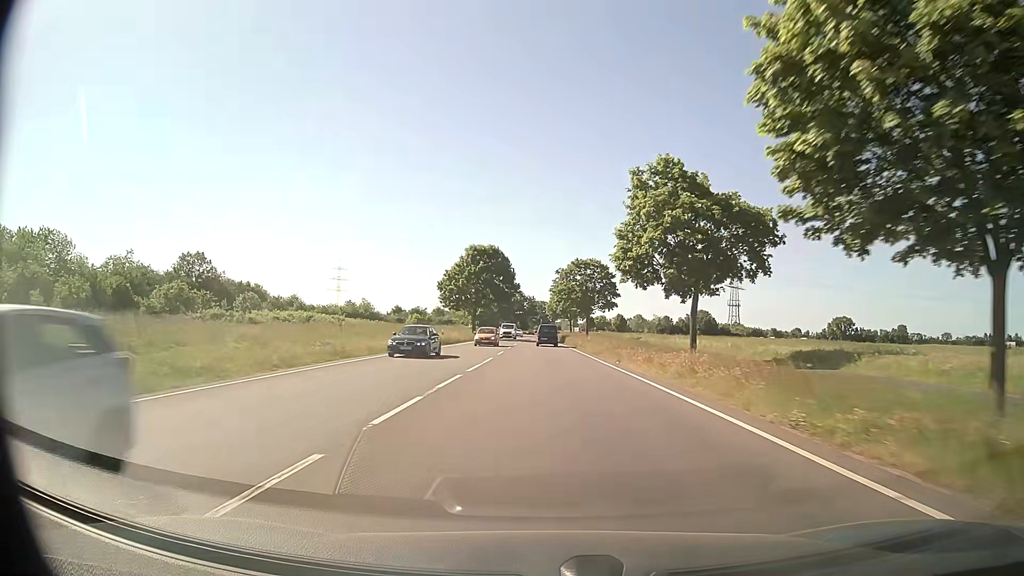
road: secondary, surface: asphalt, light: Day
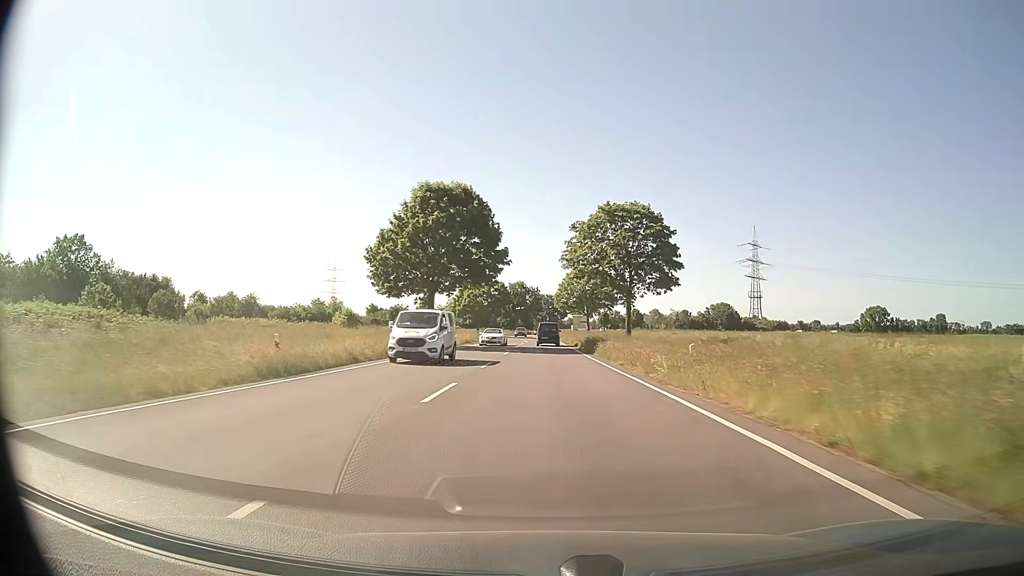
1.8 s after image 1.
(-0.2, +35.0) m; -1°
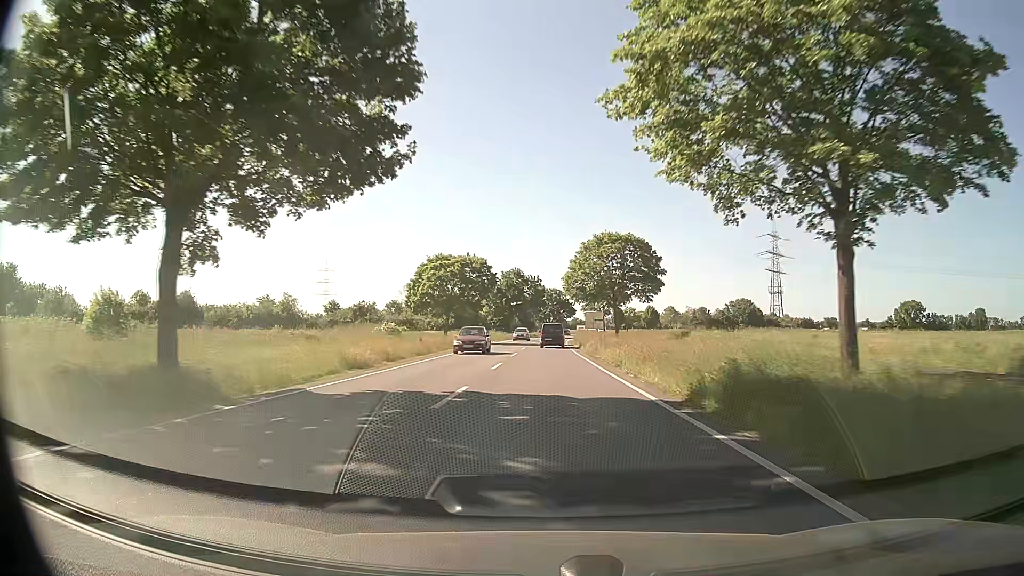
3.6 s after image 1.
(0.0, +34.2) m; 0°
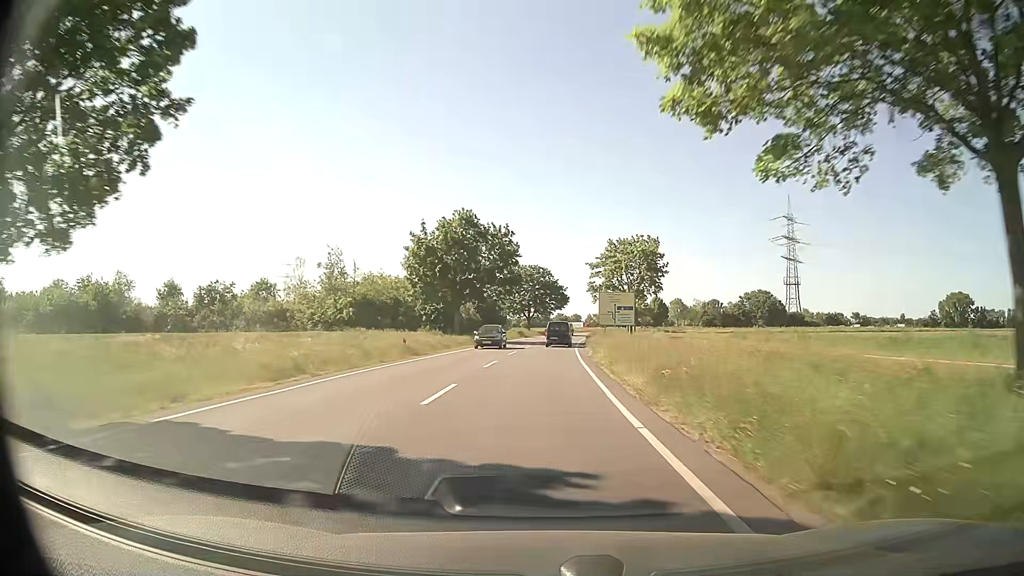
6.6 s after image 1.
(+0.4, +55.2) m; +2°
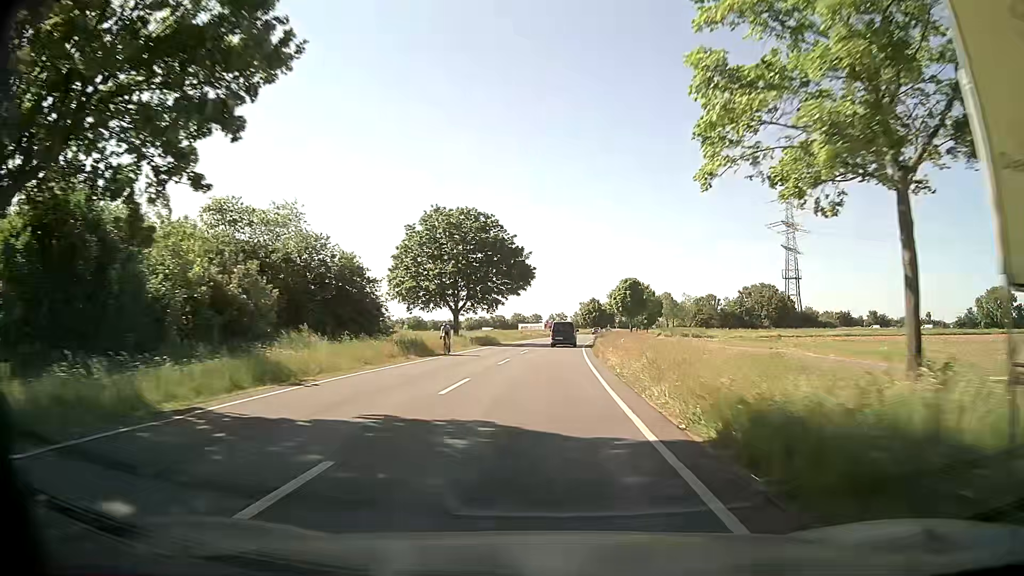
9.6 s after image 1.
(+1.2, +53.2) m; +4°
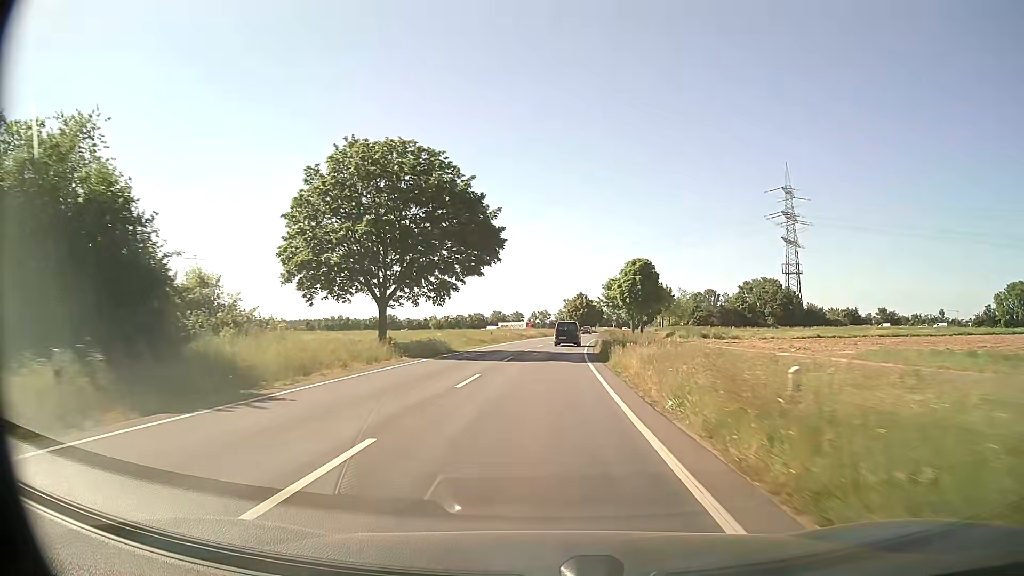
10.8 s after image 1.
(+0.3, +20.7) m; +1°
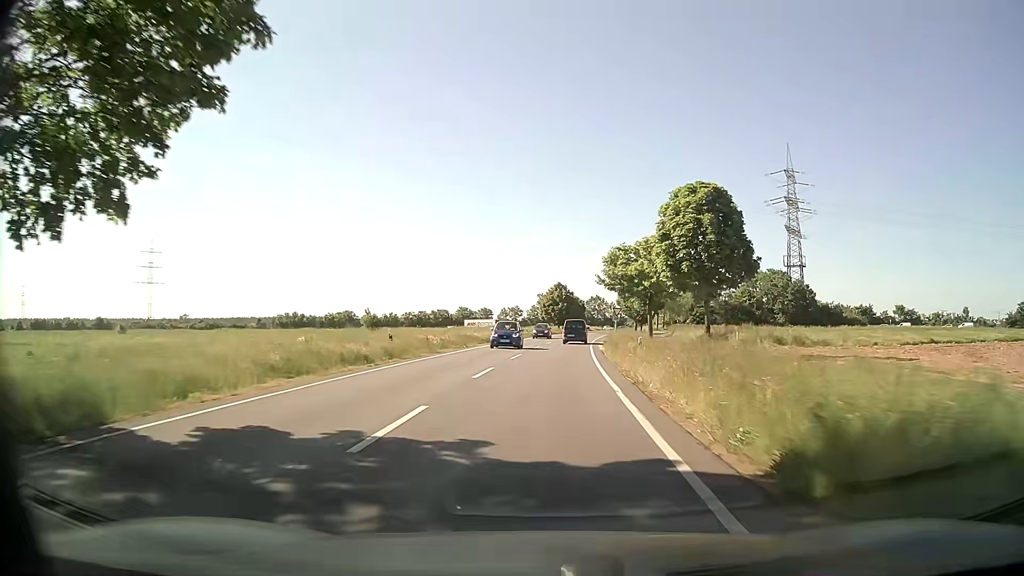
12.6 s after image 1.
(+0.6, +30.4) m; +2°
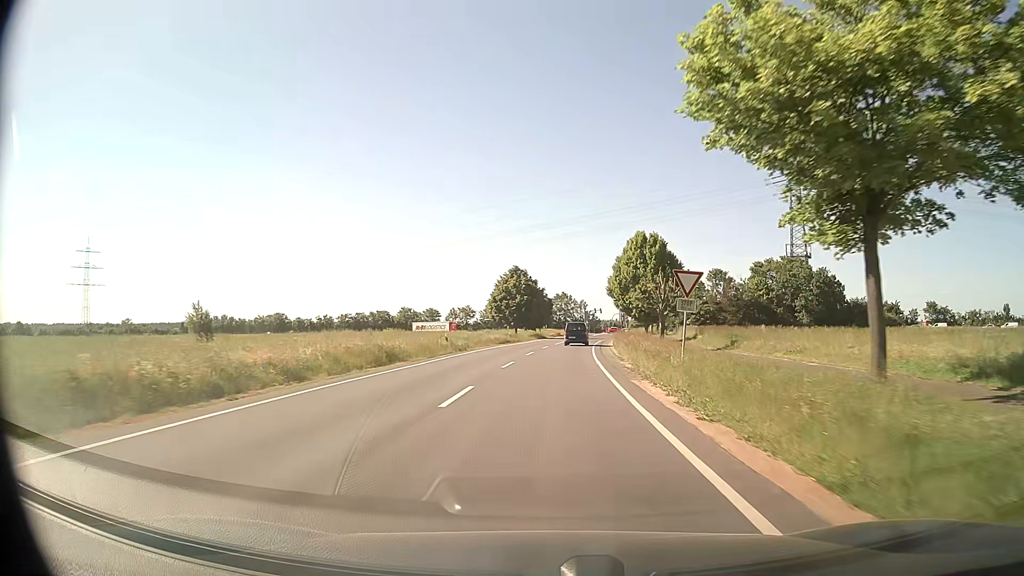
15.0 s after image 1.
(+1.2, +39.4) m; +3°
(0, +10) (0, +20) (+1, +30) (+1, +40) (+2, +50) (+3, +60) (+4, +70) (+5, +80) (+6, +90) (+7, +100) m
